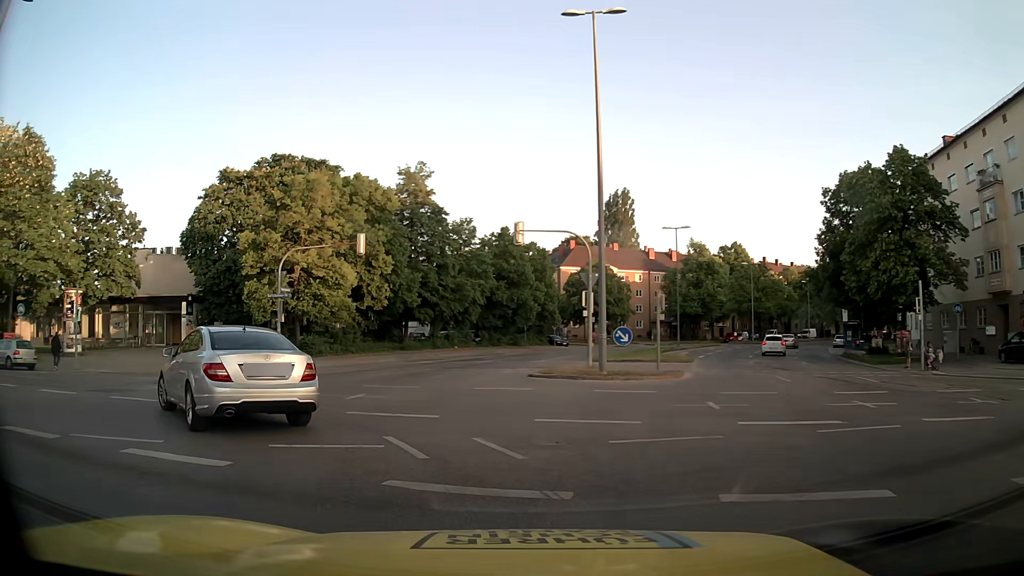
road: secondary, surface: asphalt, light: Day
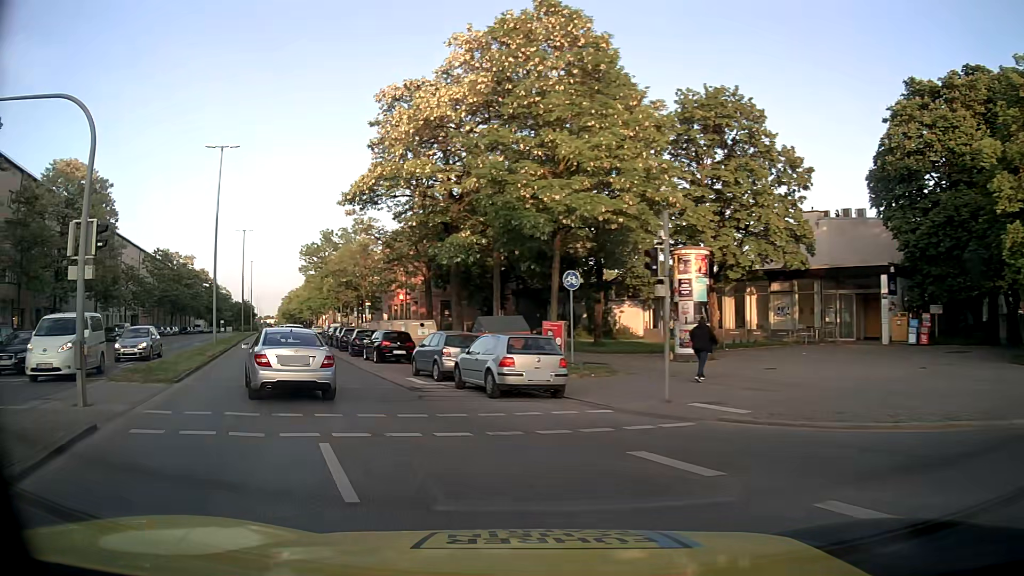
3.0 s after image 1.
(-8.5, +16.6) m; -56°
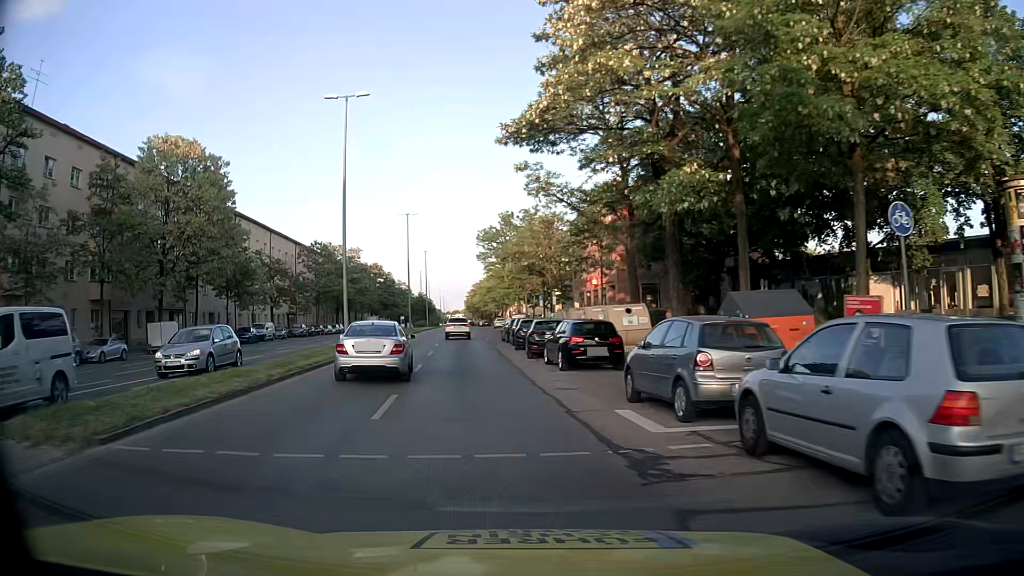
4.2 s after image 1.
(-1.6, +10.3) m; -16°
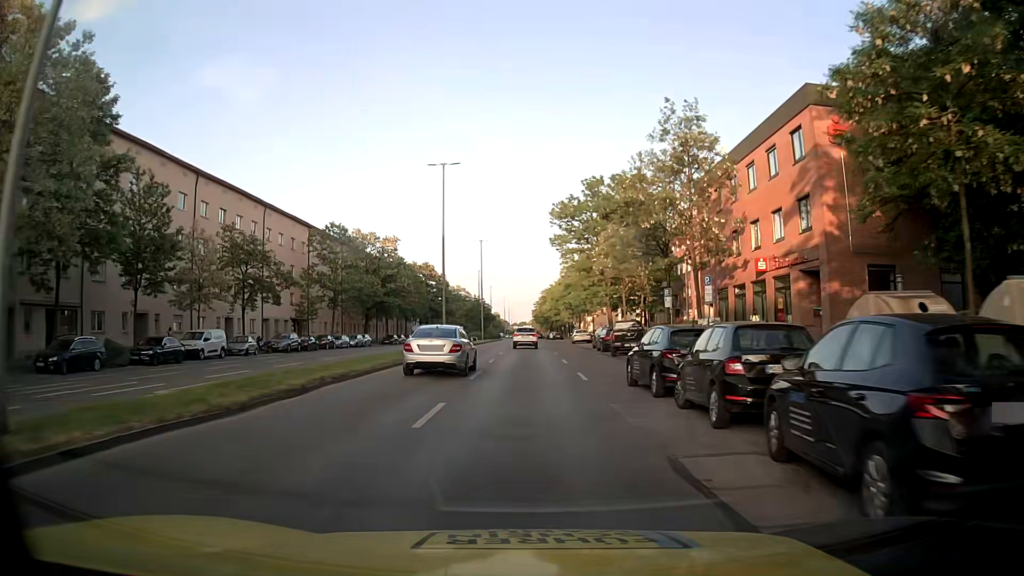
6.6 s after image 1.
(-2.6, +27.0) m; -6°
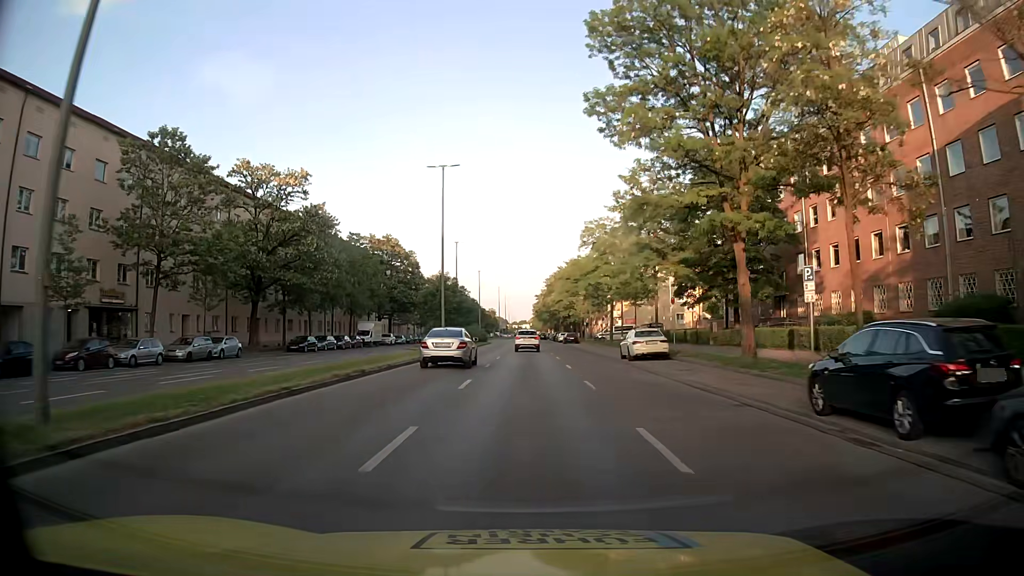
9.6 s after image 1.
(-0.2, +38.9) m; 0°
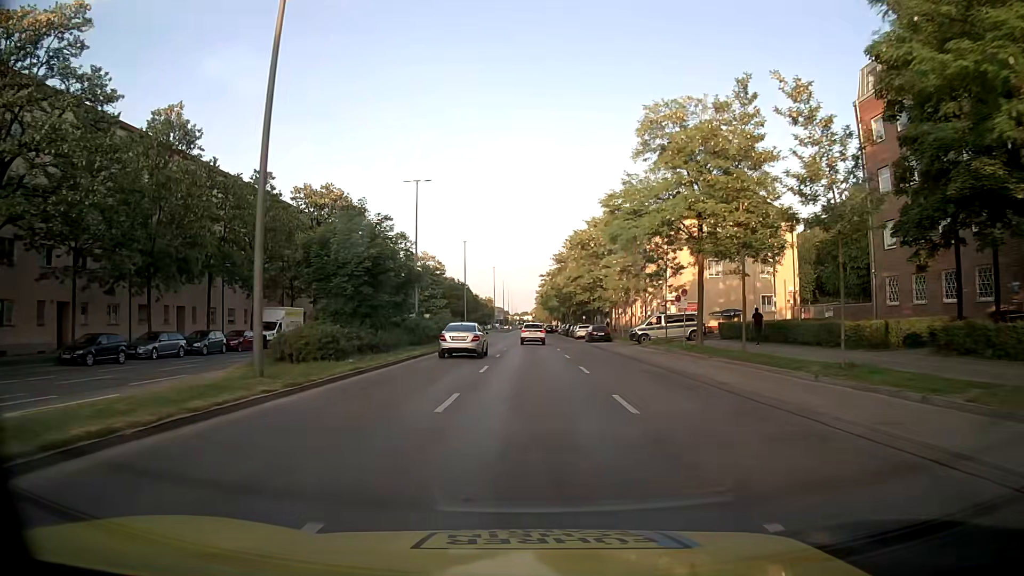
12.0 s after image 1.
(0.0, +31.7) m; 0°
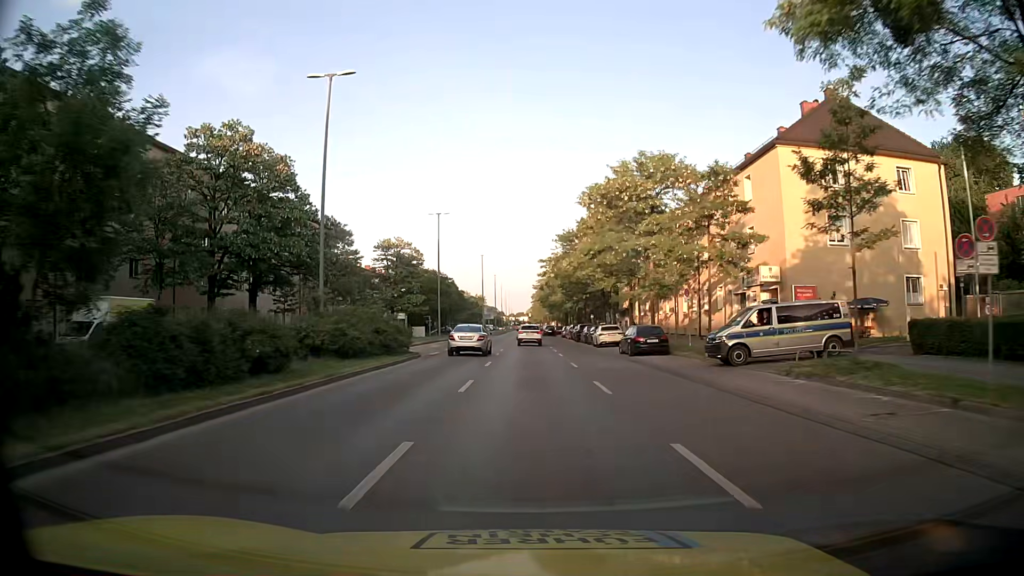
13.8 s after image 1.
(0.0, +23.6) m; 0°
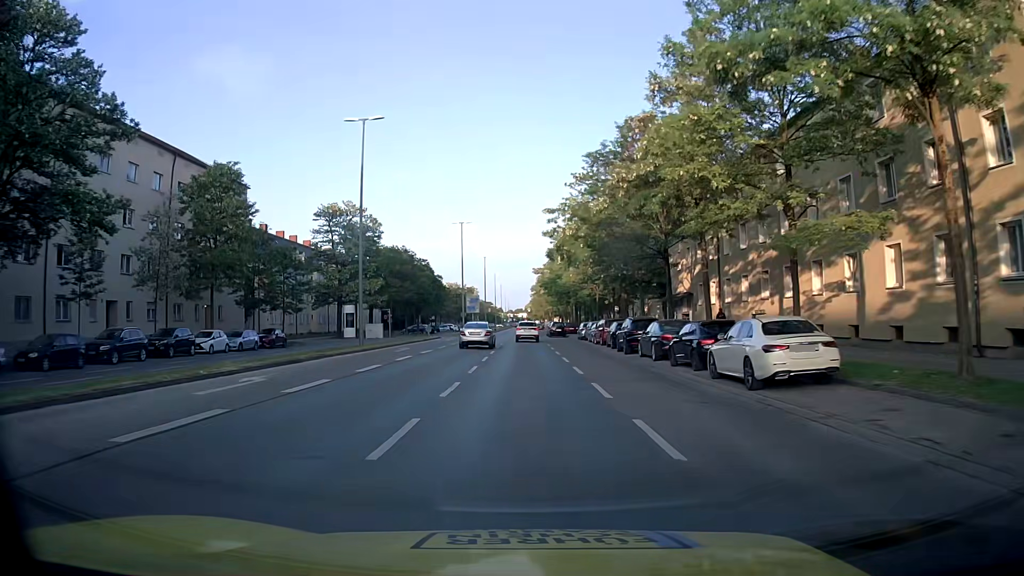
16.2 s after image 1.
(0.0, +31.2) m; 0°
(0, +10) (0, +20) (0, +30) (0, +40) (0, +50) (0, +60) (0, +70) (0, +80) (0, +90) (0, +100) m
